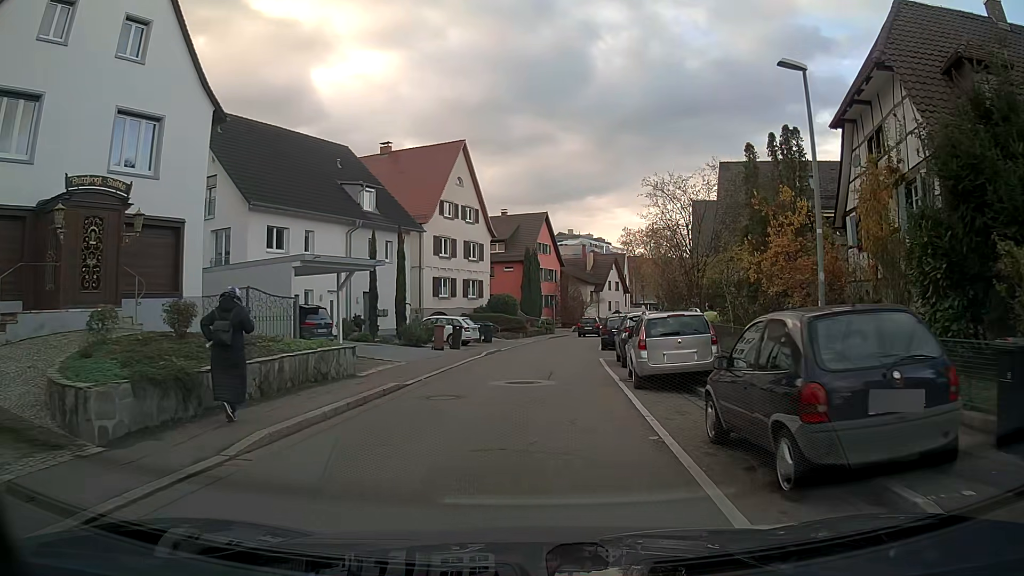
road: unclassified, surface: asphalt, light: Day
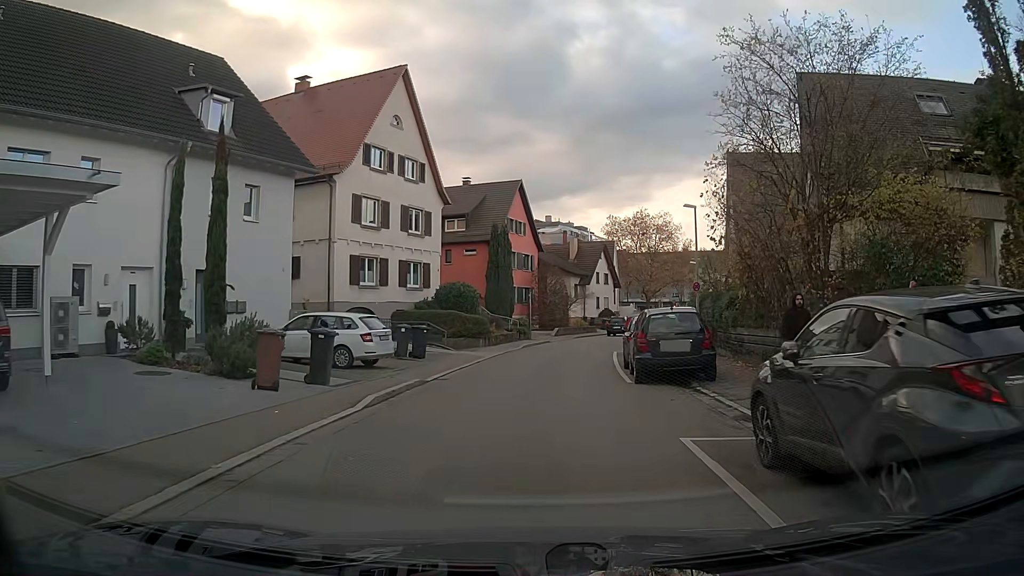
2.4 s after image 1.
(+0.2, +16.1) m; +1°
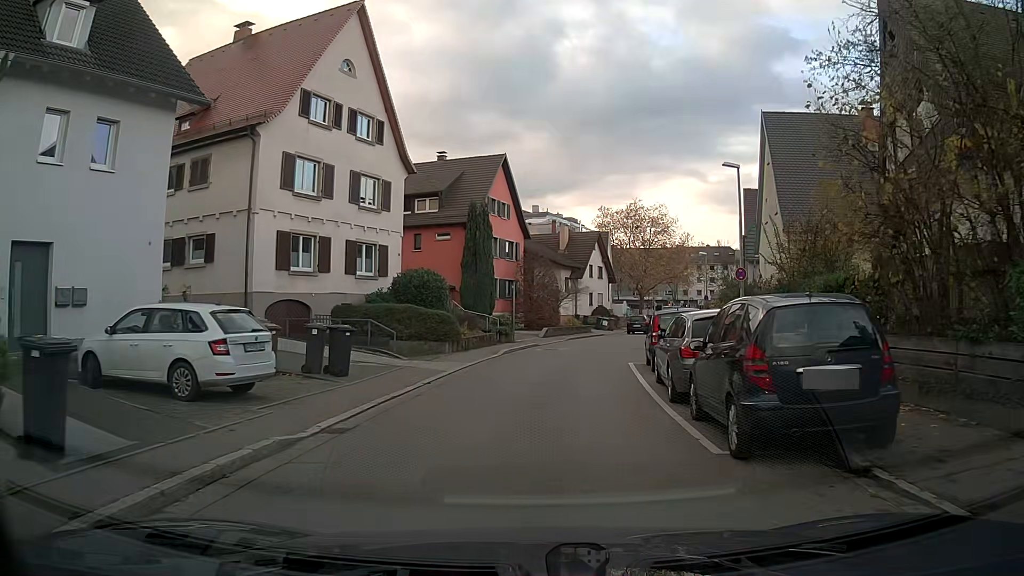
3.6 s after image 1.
(+0.1, +8.0) m; +2°
